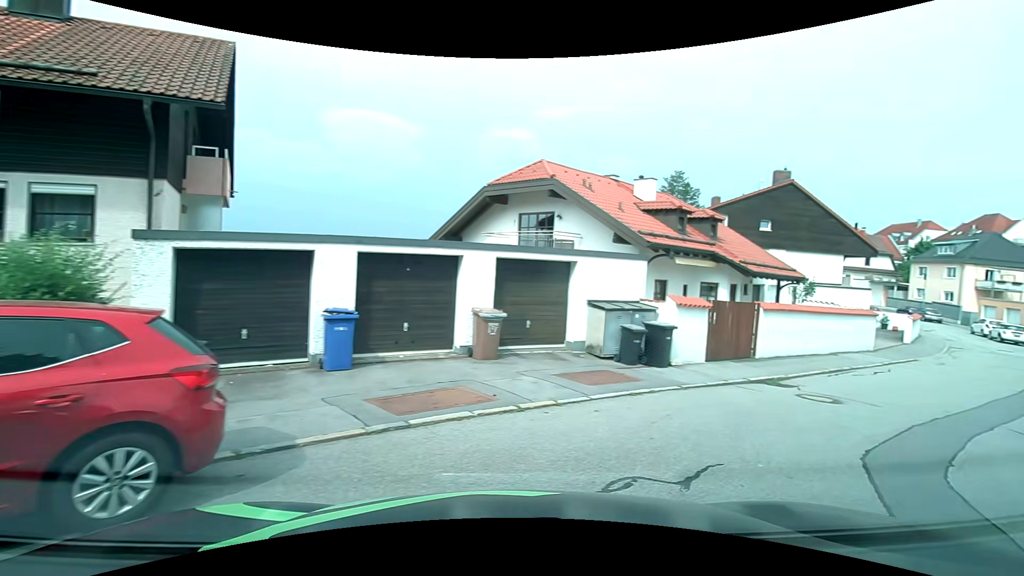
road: residential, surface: asphalt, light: Day
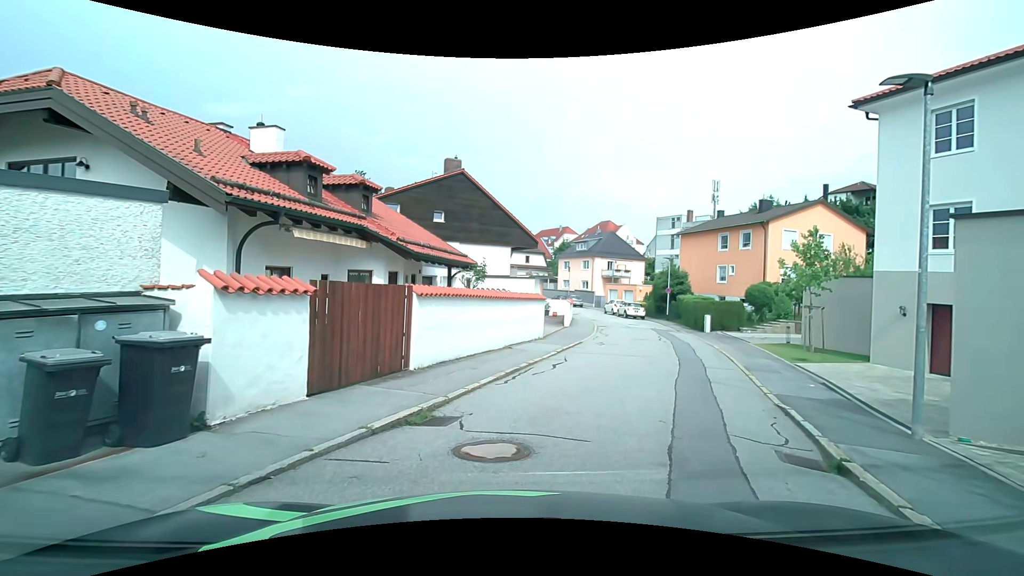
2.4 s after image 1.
(+2.8, +6.3) m; +34°
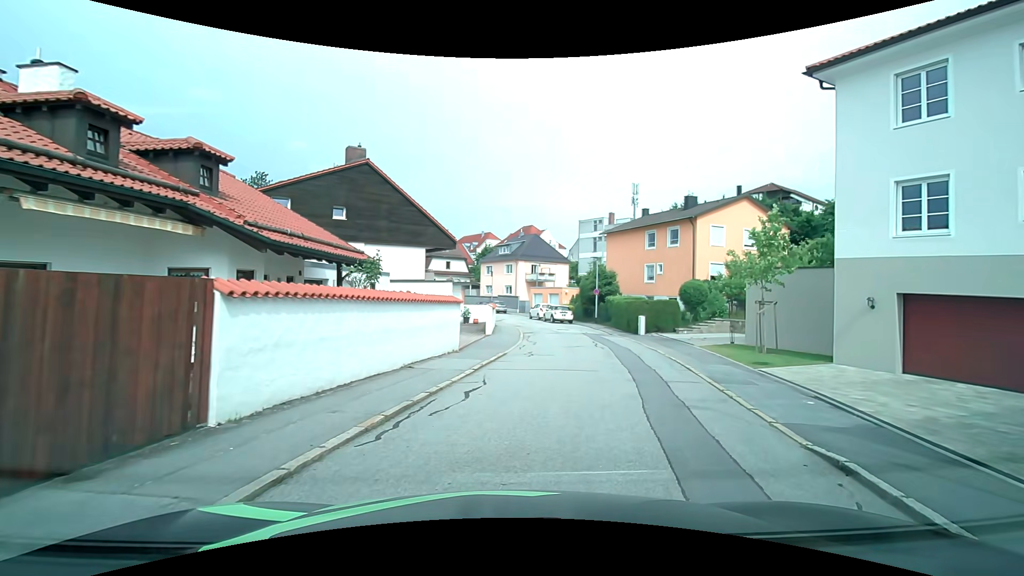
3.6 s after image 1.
(+0.3, +3.9) m; +9°
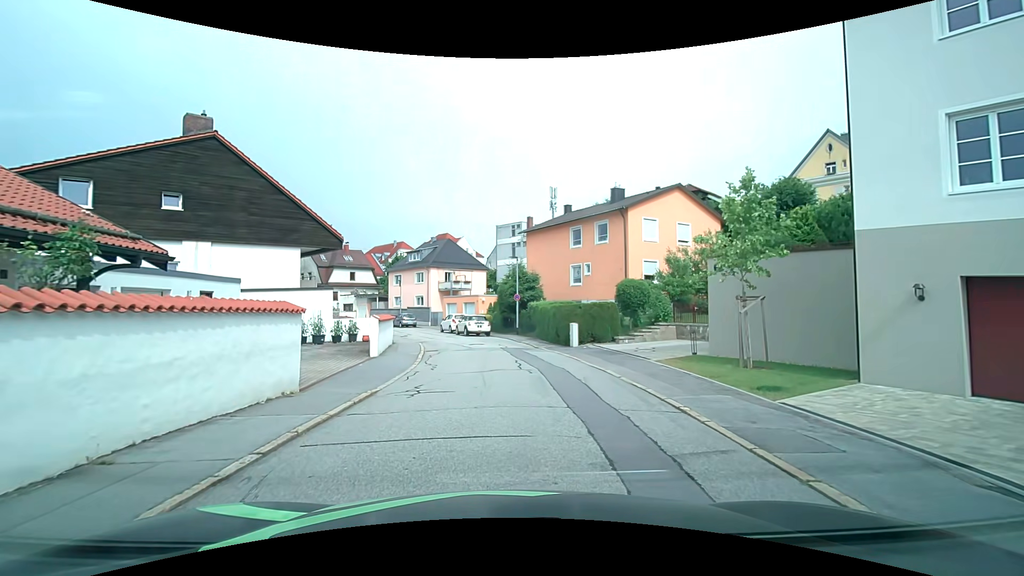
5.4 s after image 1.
(+0.7, +6.2) m; +8°
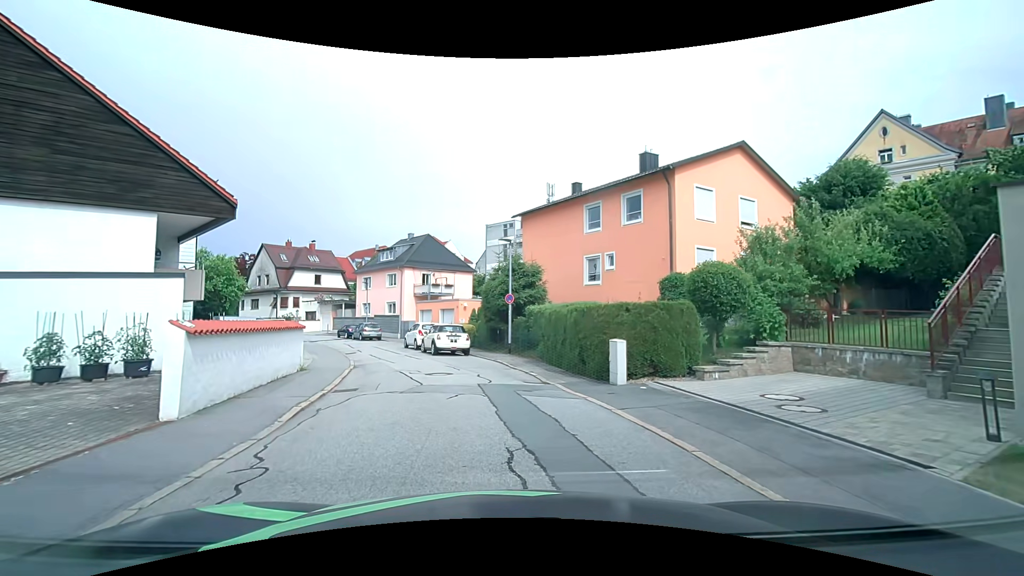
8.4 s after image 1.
(+0.2, +10.5) m; +2°
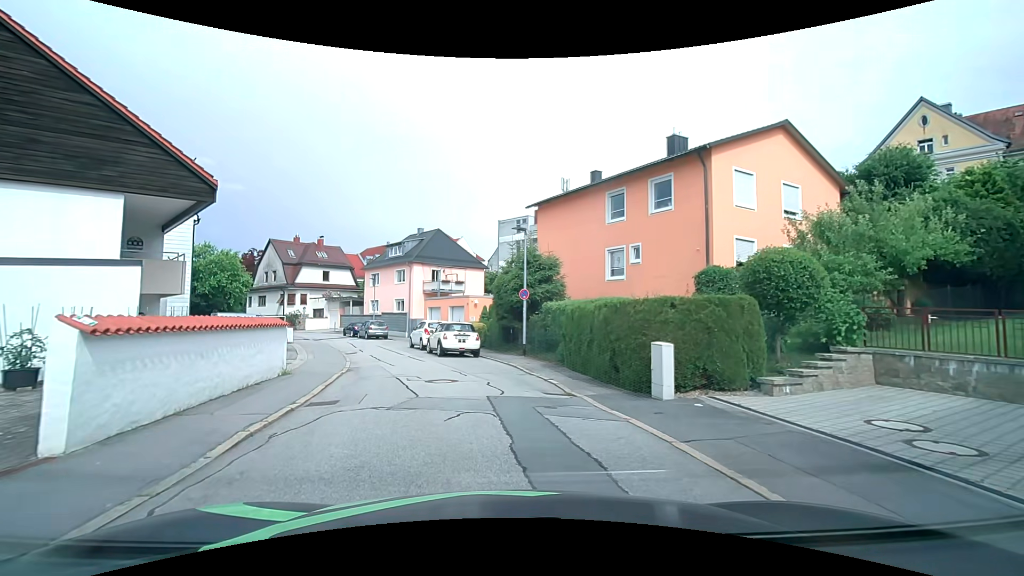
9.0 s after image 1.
(0.0, +2.4) m; 0°
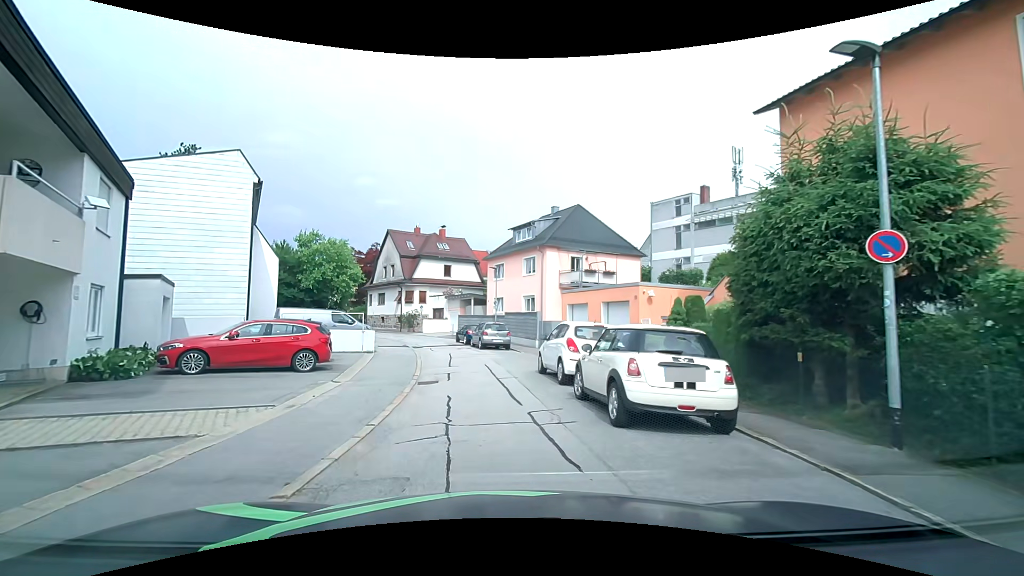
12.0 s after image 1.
(-2.0, +13.0) m; -16°
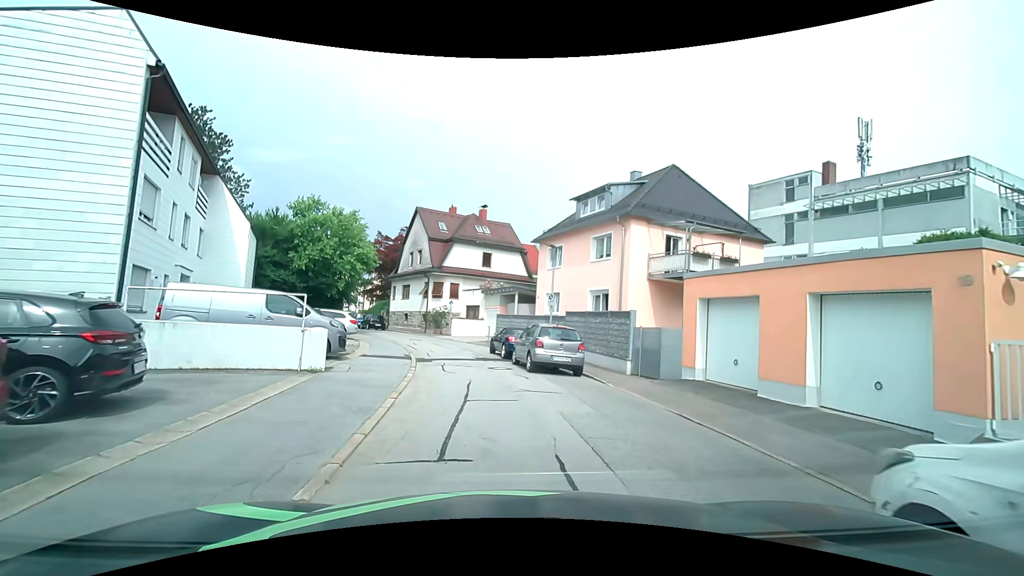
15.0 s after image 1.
(-0.8, +11.7) m; -5°
